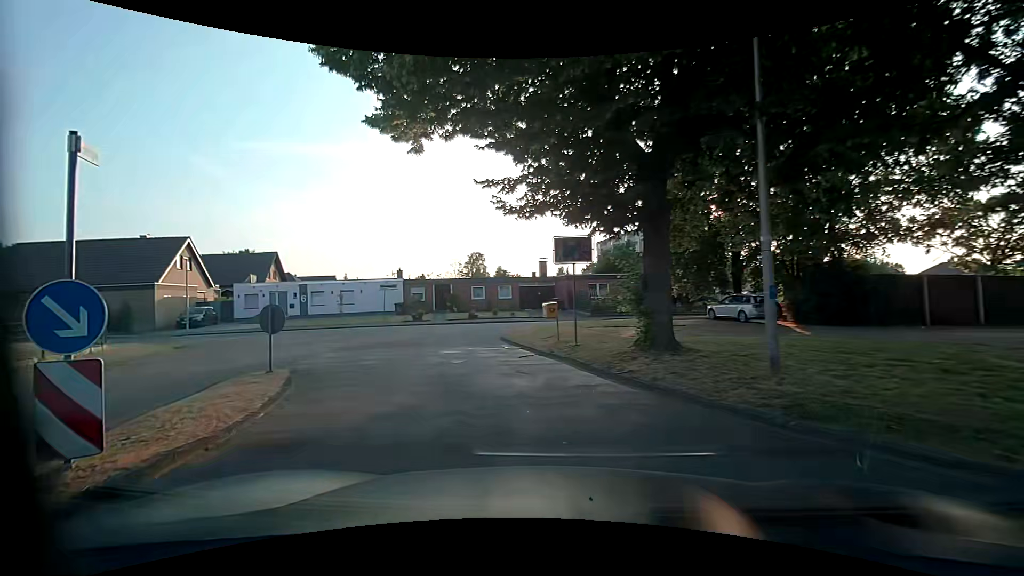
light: Day
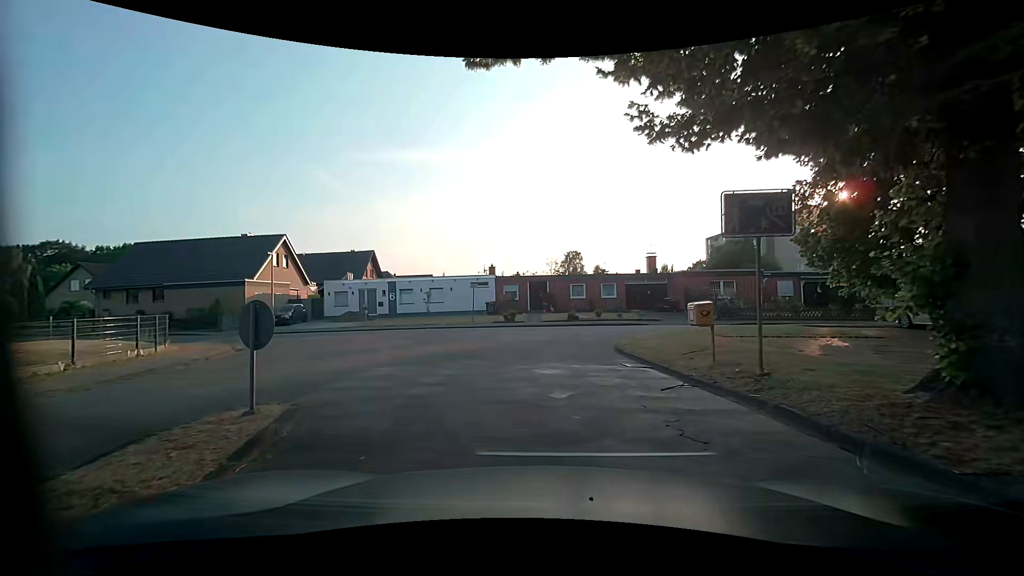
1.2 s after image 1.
(-0.8, +4.6) m; -14°
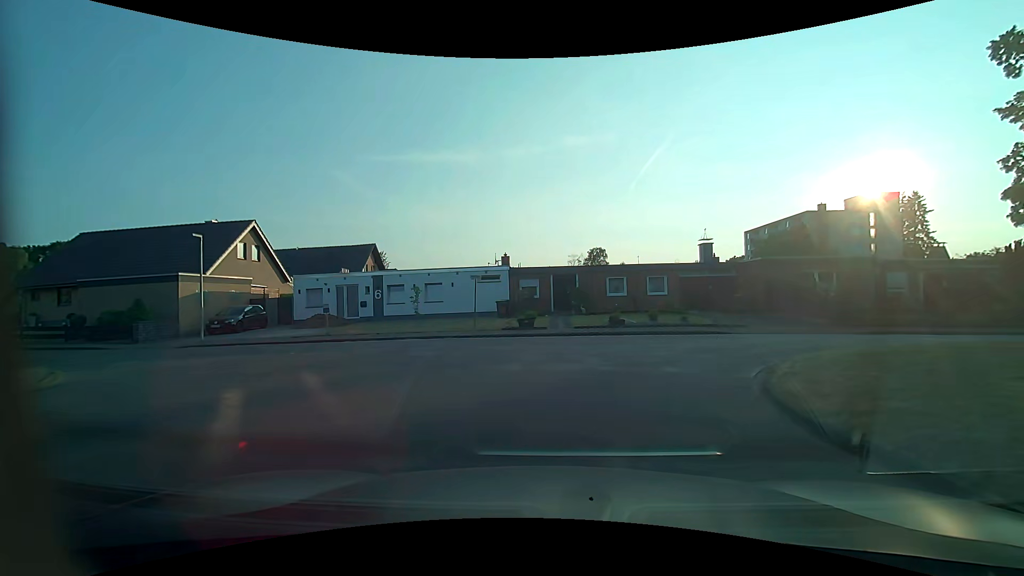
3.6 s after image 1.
(-0.5, +9.4) m; -3°
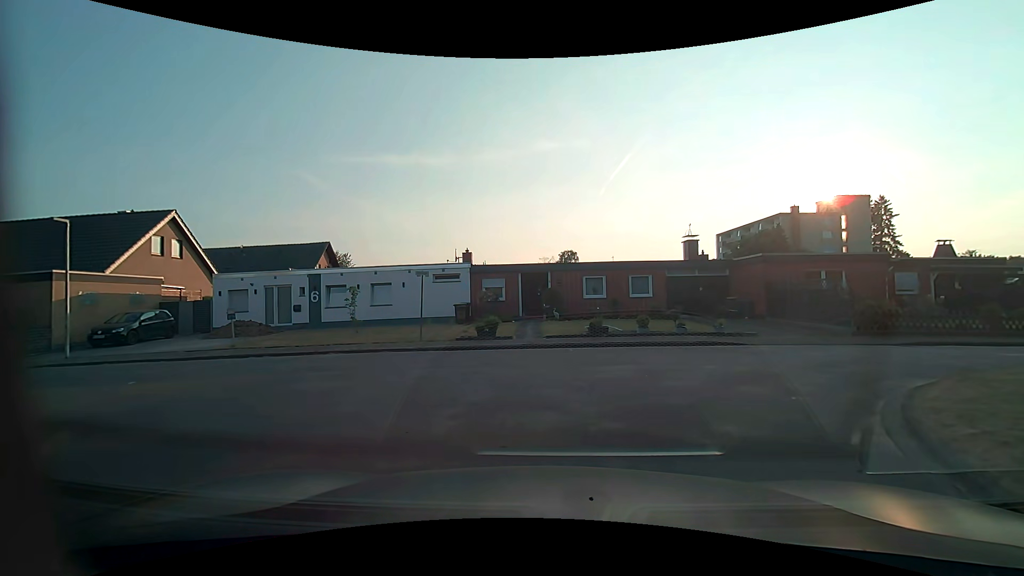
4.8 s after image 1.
(+0.1, +4.6) m; +3°
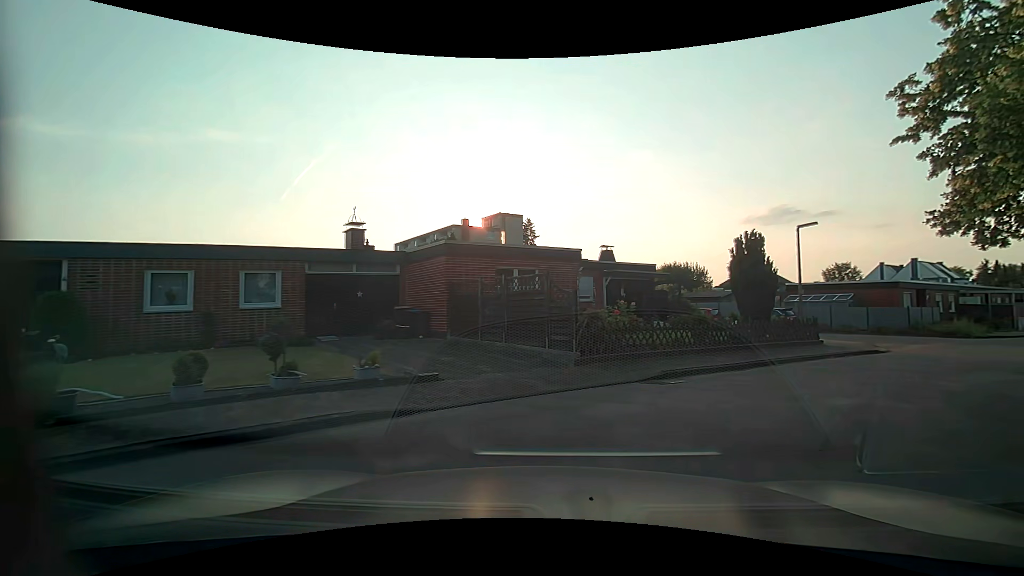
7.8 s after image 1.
(+2.6, +10.3) m; +35°
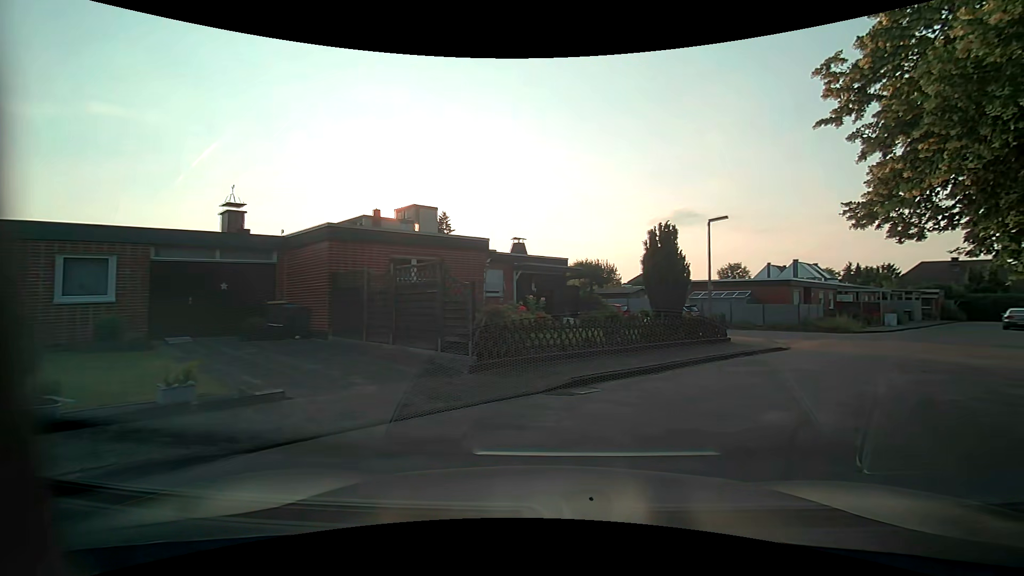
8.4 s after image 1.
(+0.1, +1.9) m; +9°
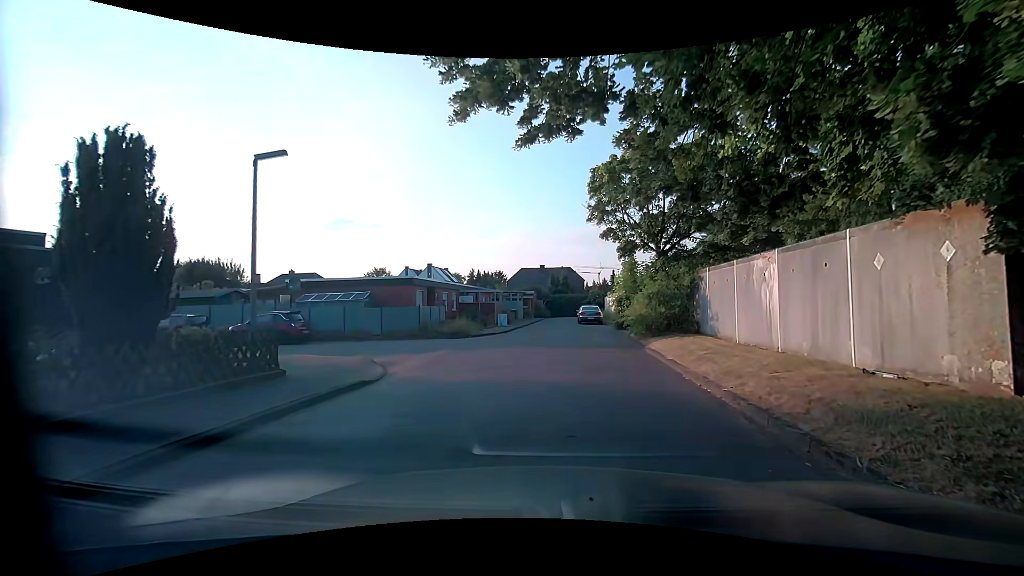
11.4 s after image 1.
(+3.2, +7.7) m; +40°
